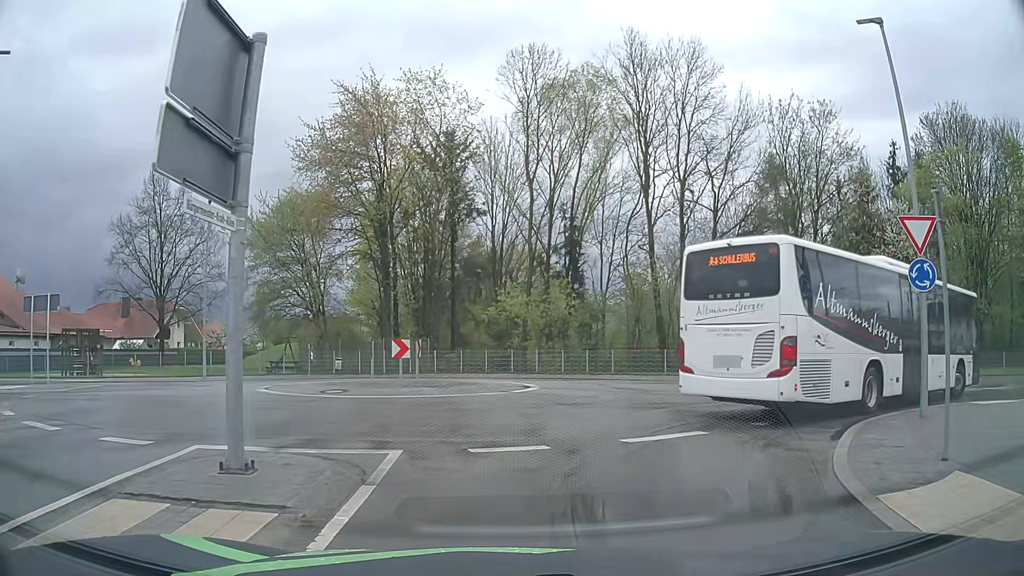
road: unclassified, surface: asphalt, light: Day
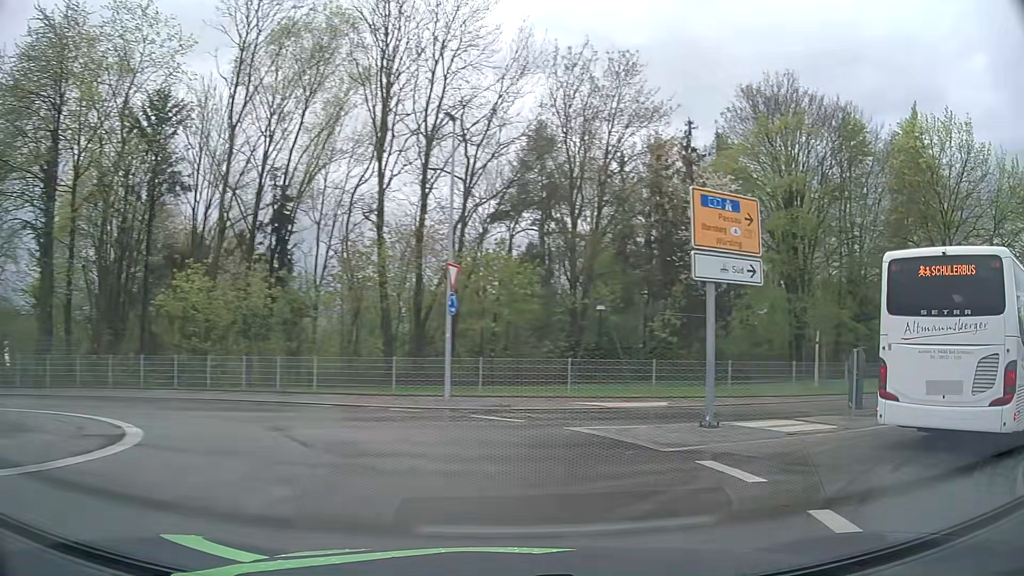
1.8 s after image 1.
(+1.4, +10.6) m; +22°
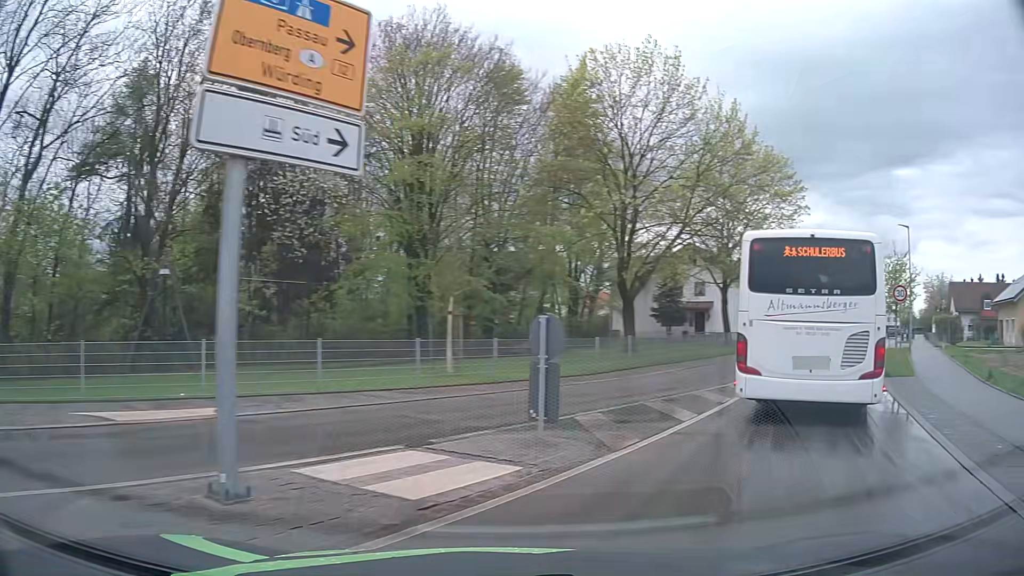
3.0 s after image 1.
(+1.9, +6.6) m; +33°
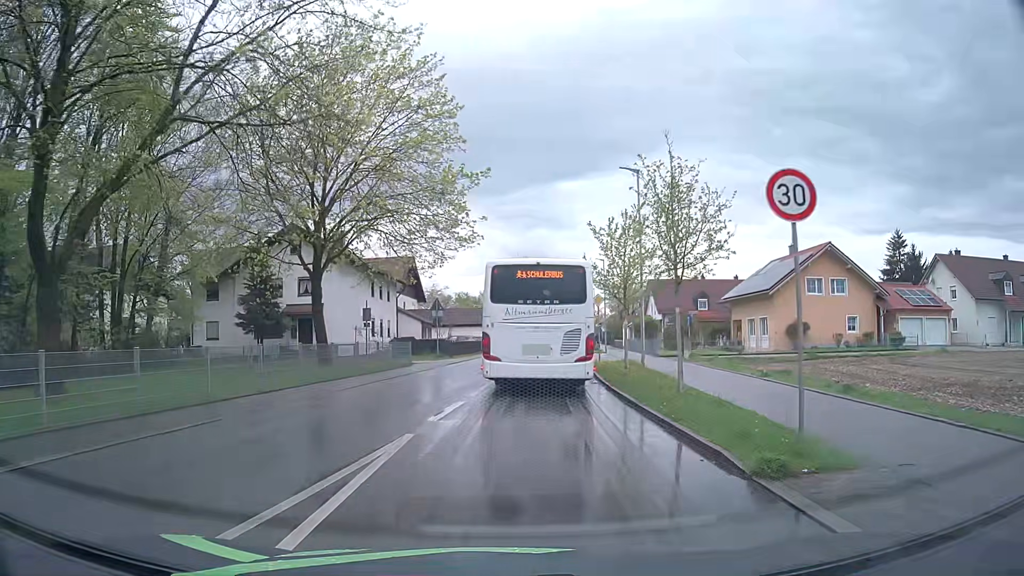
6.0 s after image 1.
(+7.0, +16.1) m; +31°
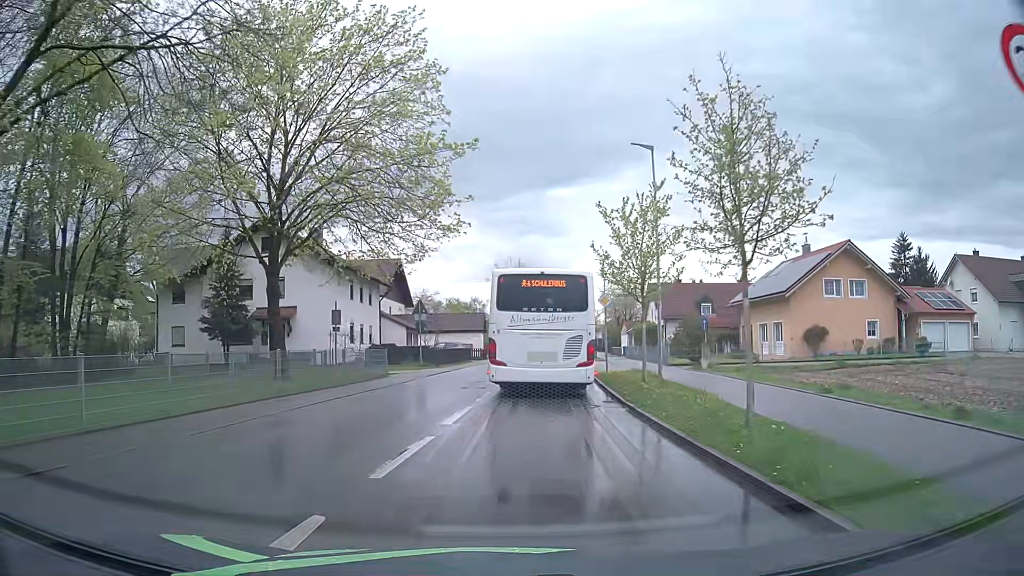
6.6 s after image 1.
(0.0, +4.4) m; +1°
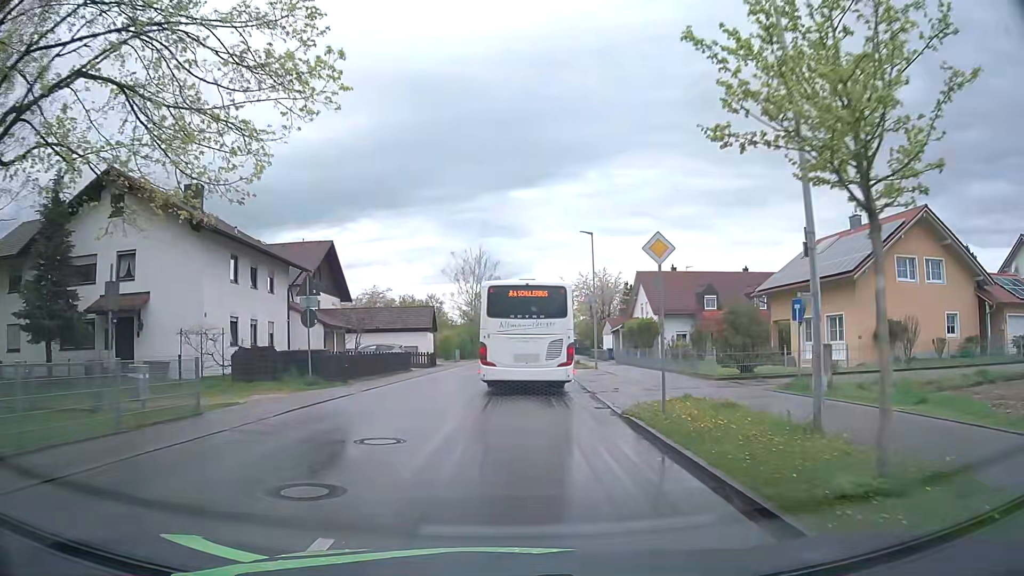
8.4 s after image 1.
(+0.5, +14.2) m; +3°
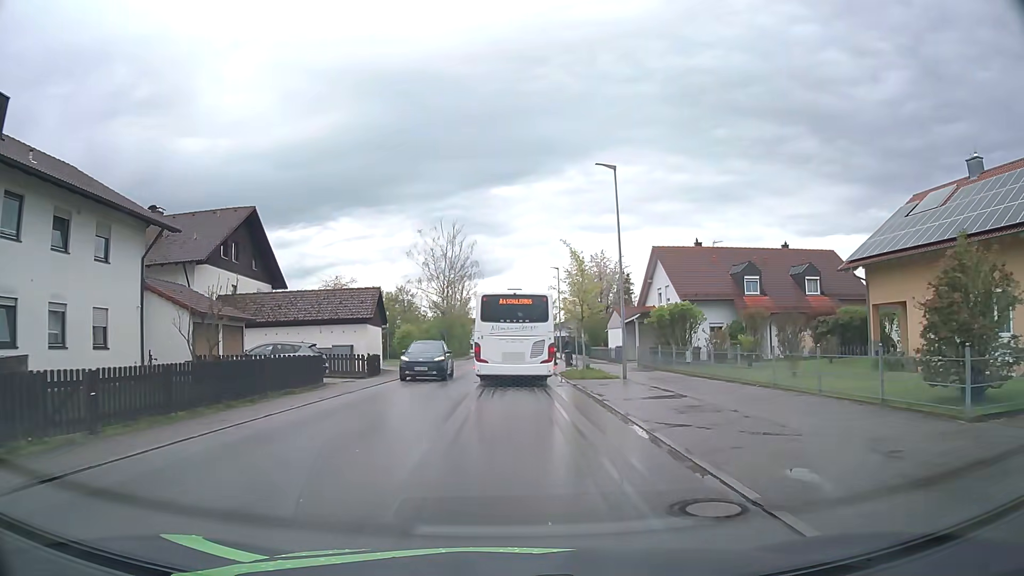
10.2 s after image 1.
(+0.2, +14.6) m; +2°
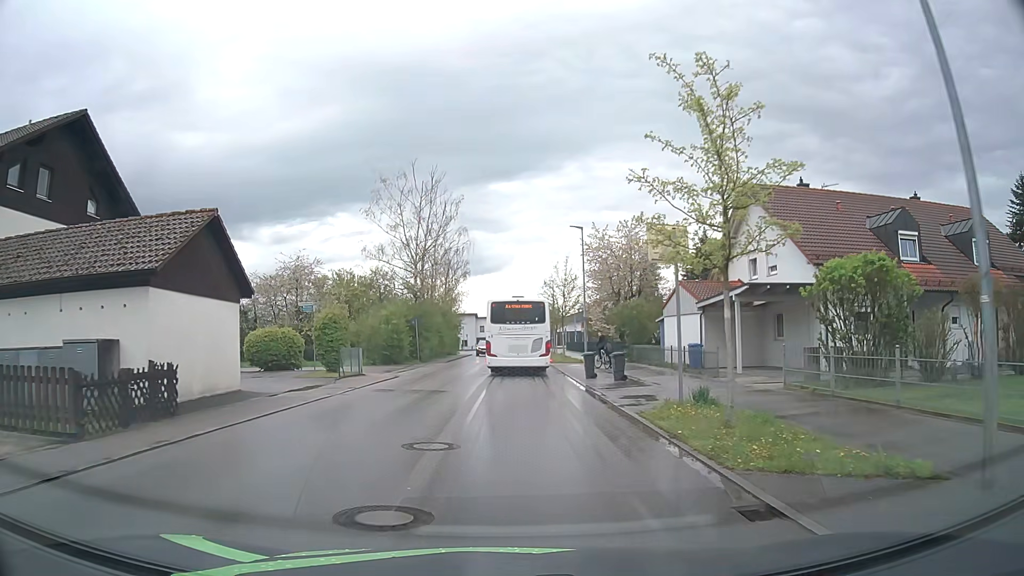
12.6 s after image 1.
(0.0, +19.8) m; 0°
